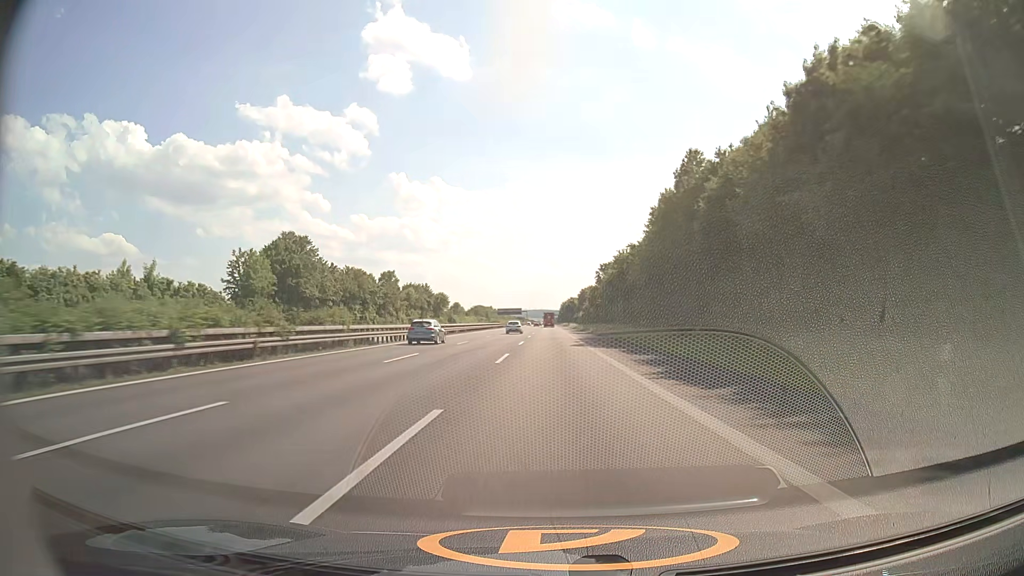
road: motorway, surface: asphalt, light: Day
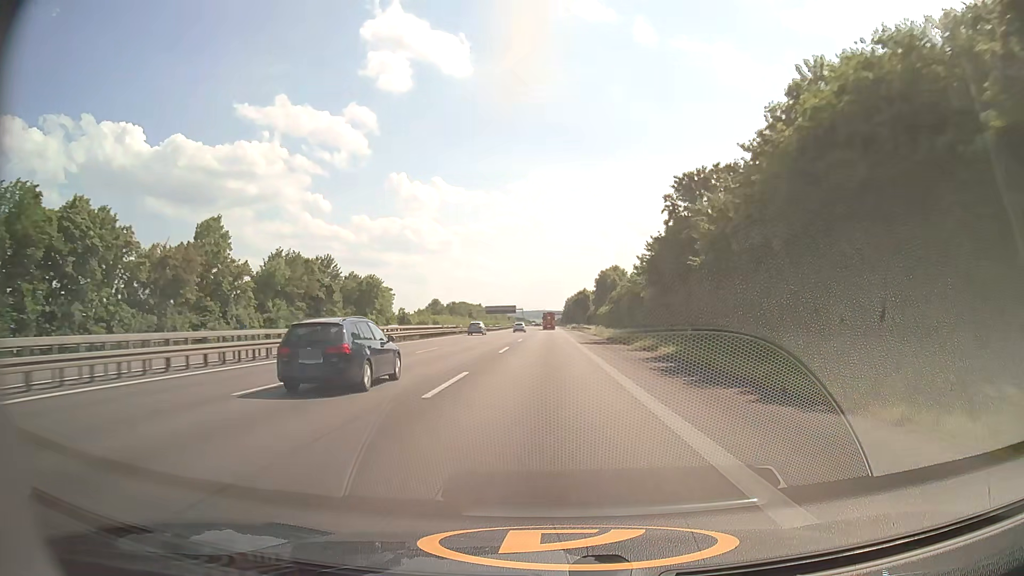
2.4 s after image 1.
(-0.1, +81.7) m; 0°
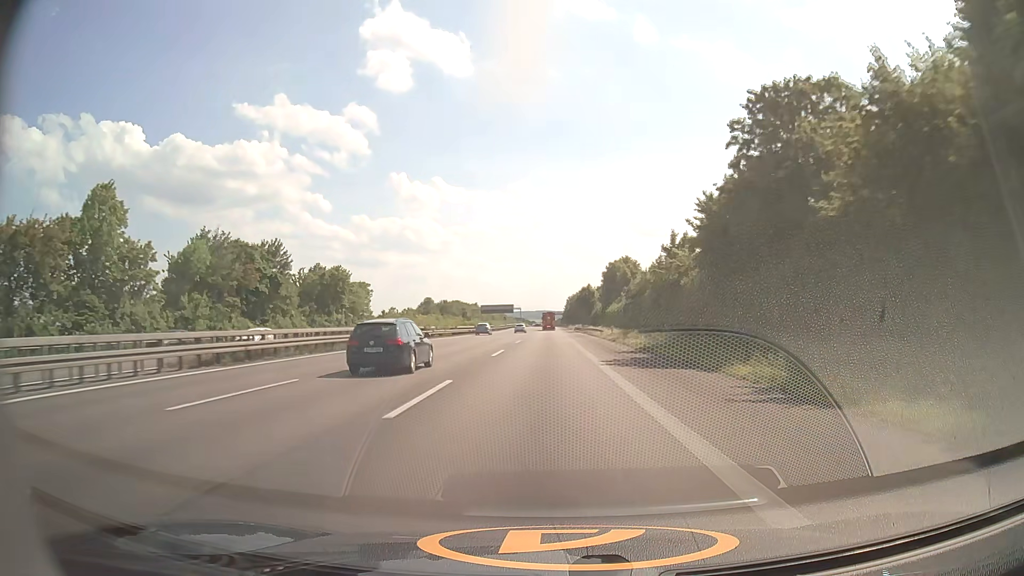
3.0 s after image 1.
(0.0, +20.3) m; 0°
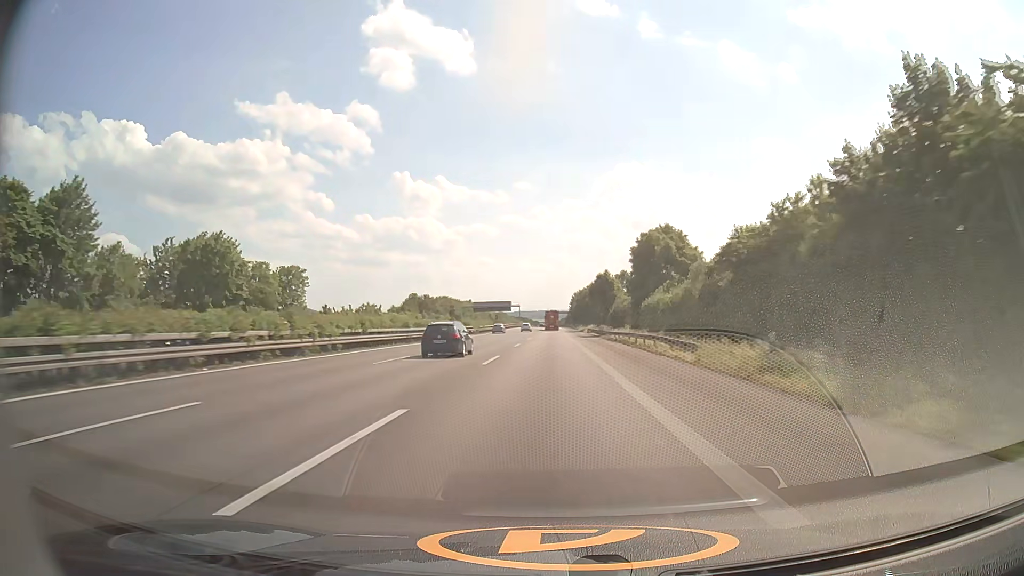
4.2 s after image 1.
(-0.2, +40.5) m; 0°
(0, +10) (0, +20) (0, +30) (0, +40) (0, +50) (0, +60) (0, +70) (0, +80) (0, +90) (0, +100) m
